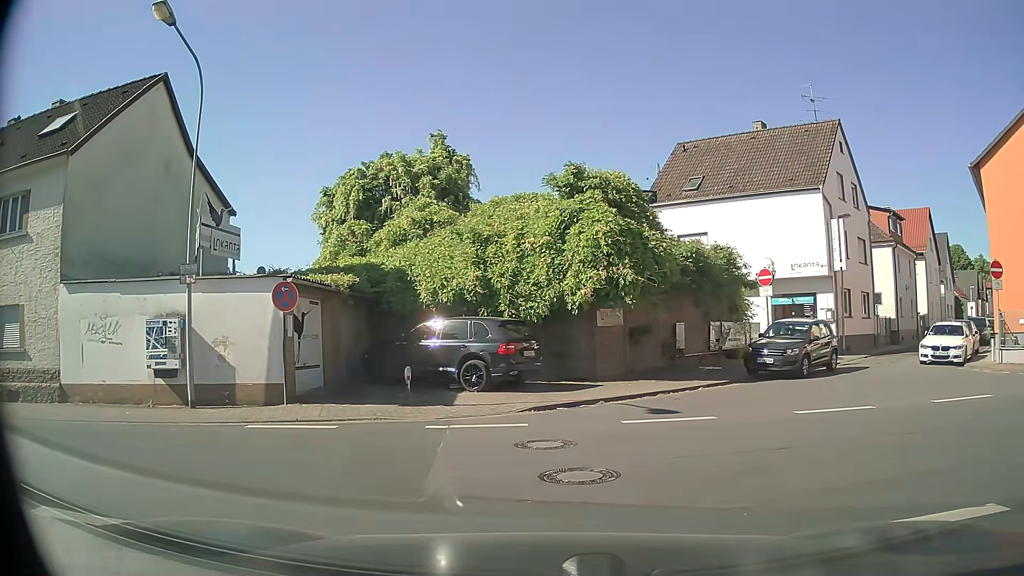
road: residential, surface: asphalt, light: Day
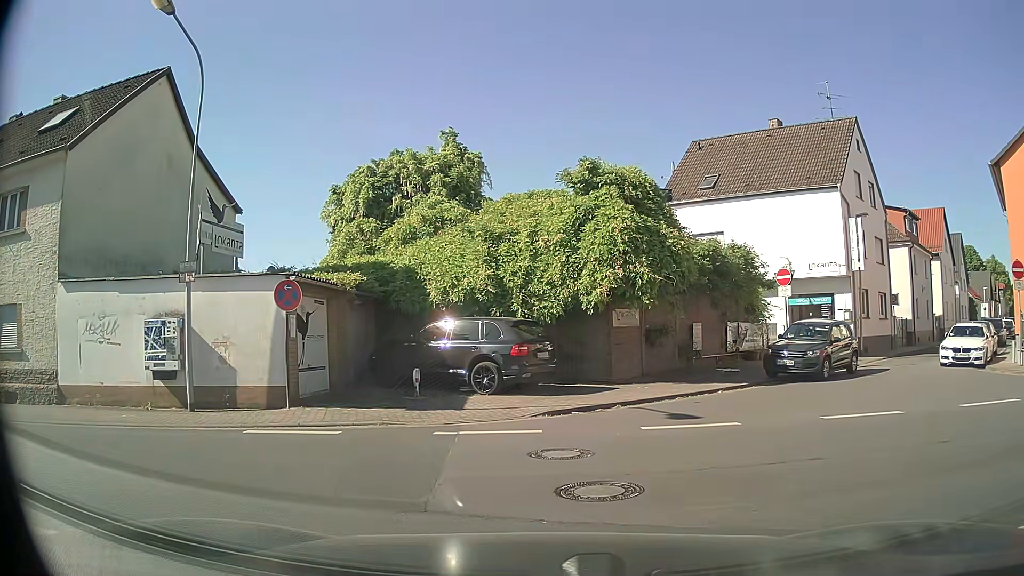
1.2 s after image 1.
(0.0, +0.6) m; 0°
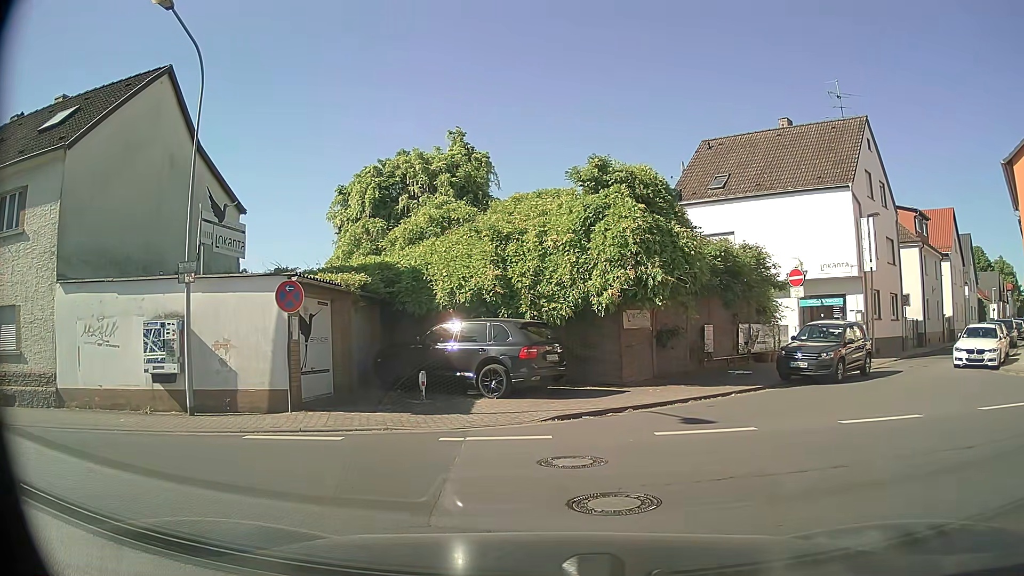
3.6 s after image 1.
(0.0, +0.4) m; 0°
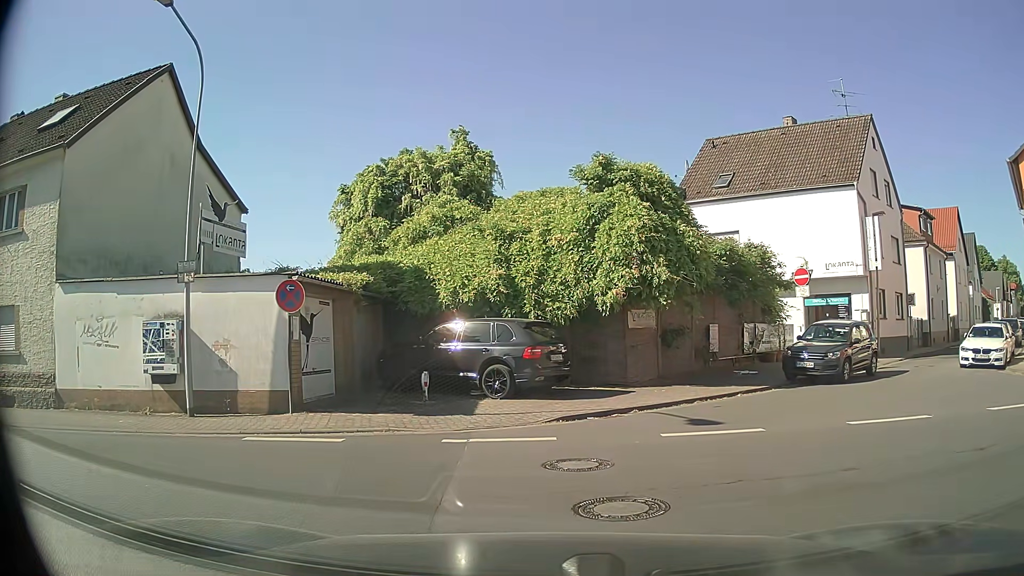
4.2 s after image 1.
(0.0, +0.2) m; 0°
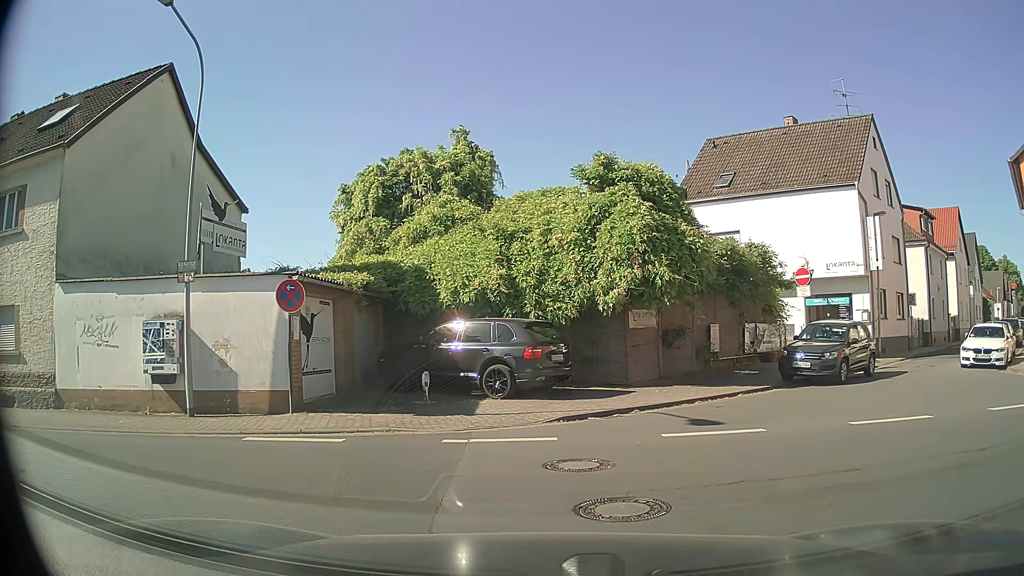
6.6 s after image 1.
(0.0, +0.1) m; 0°
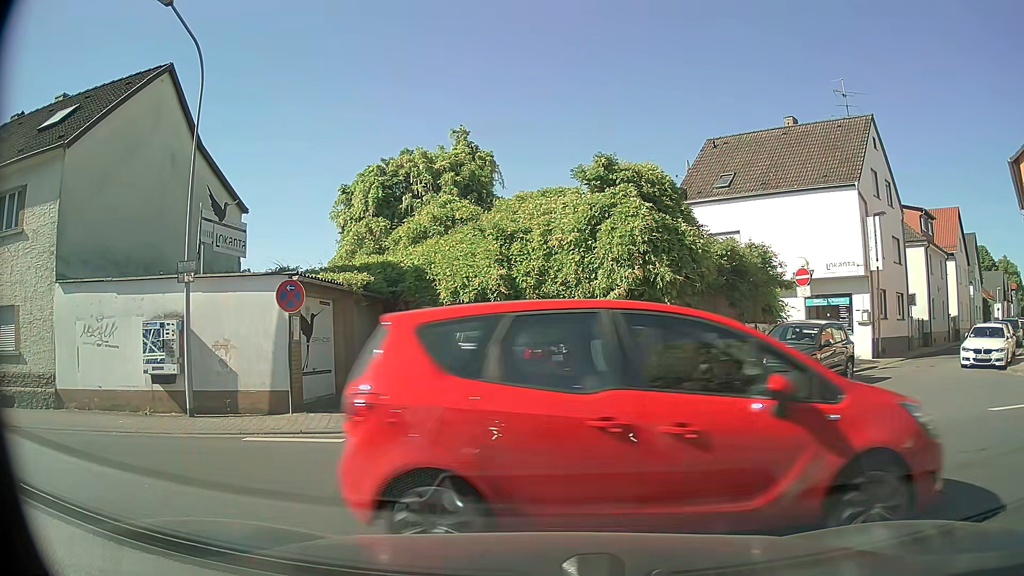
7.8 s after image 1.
(0.0, 0.0) m; 0°
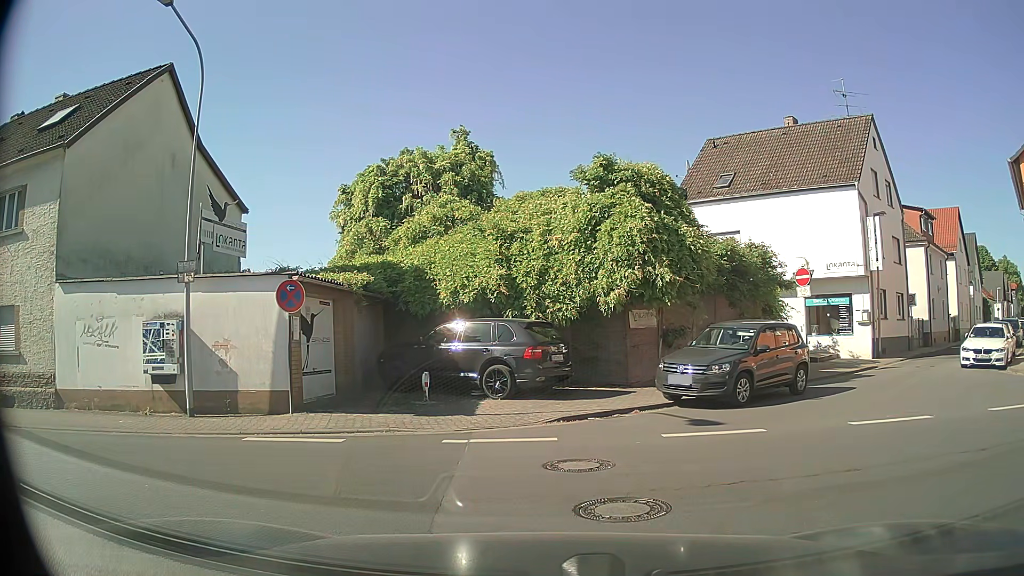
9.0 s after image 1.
(0.0, 0.0) m; 0°
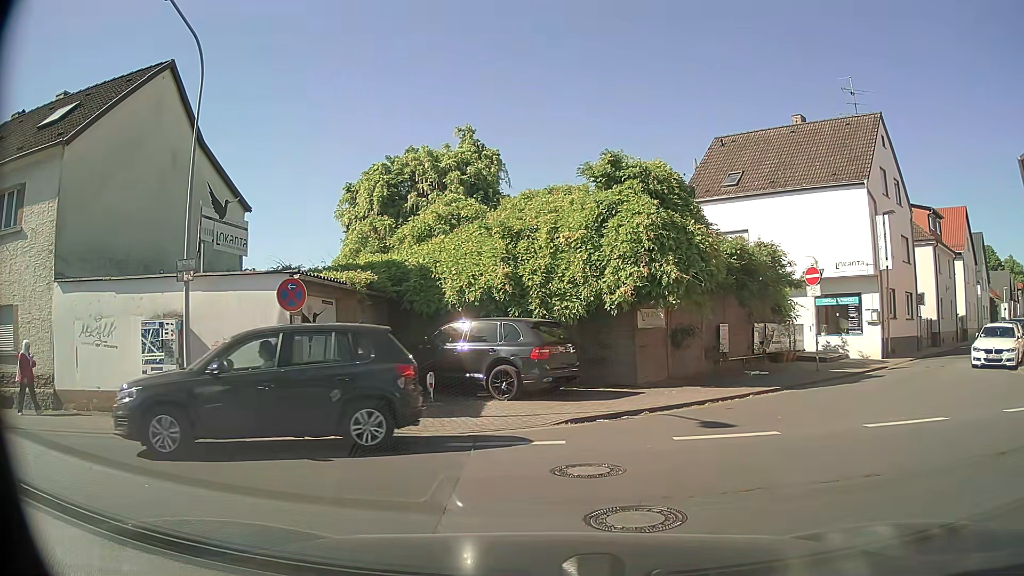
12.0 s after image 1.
(0.0, +0.2) m; 0°
